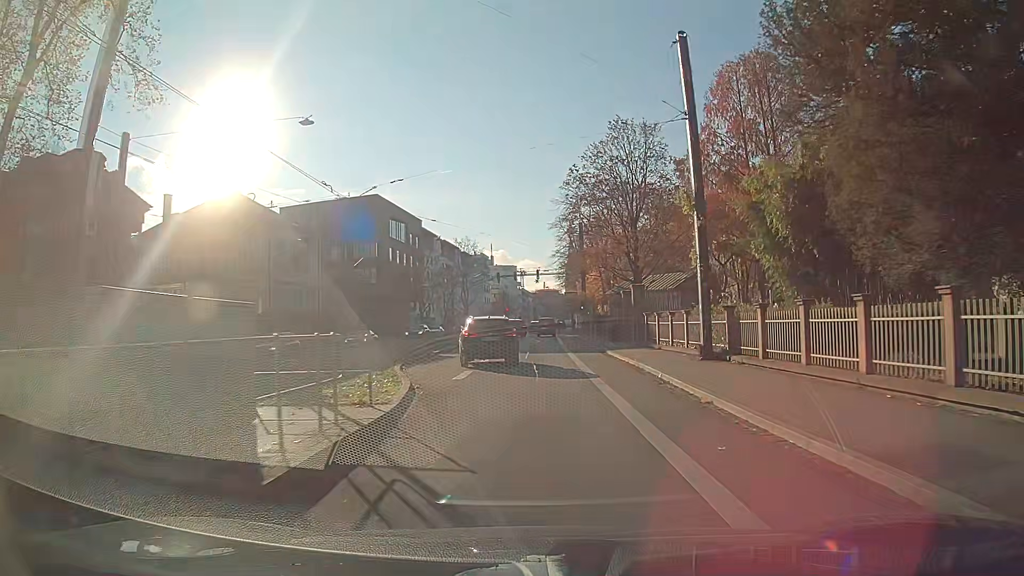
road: primary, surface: asphalt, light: Day
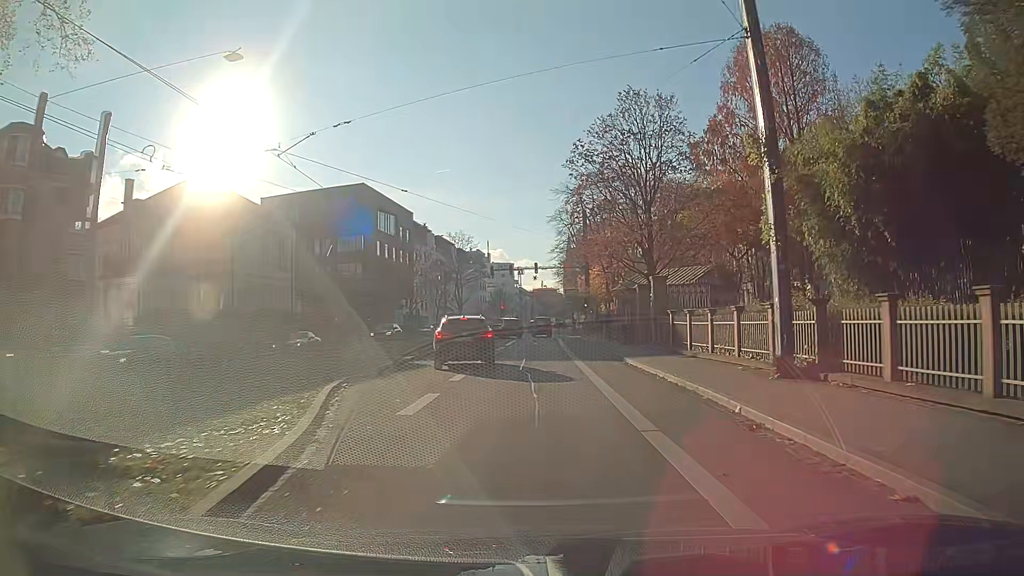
(0.0, +6.6) m; +1°
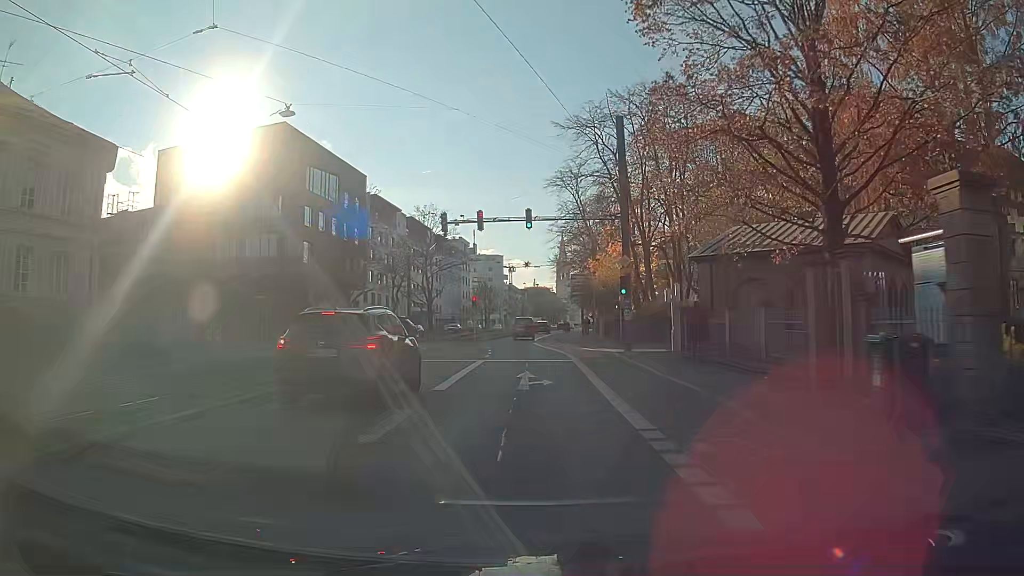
(+0.3, +26.6) m; +1°
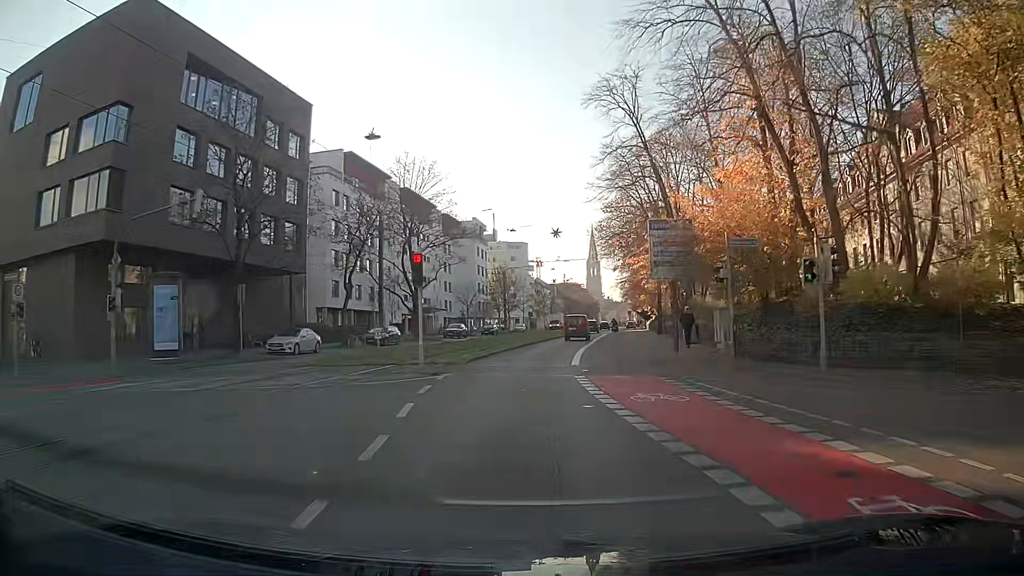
(-0.4, +28.4) m; -3°
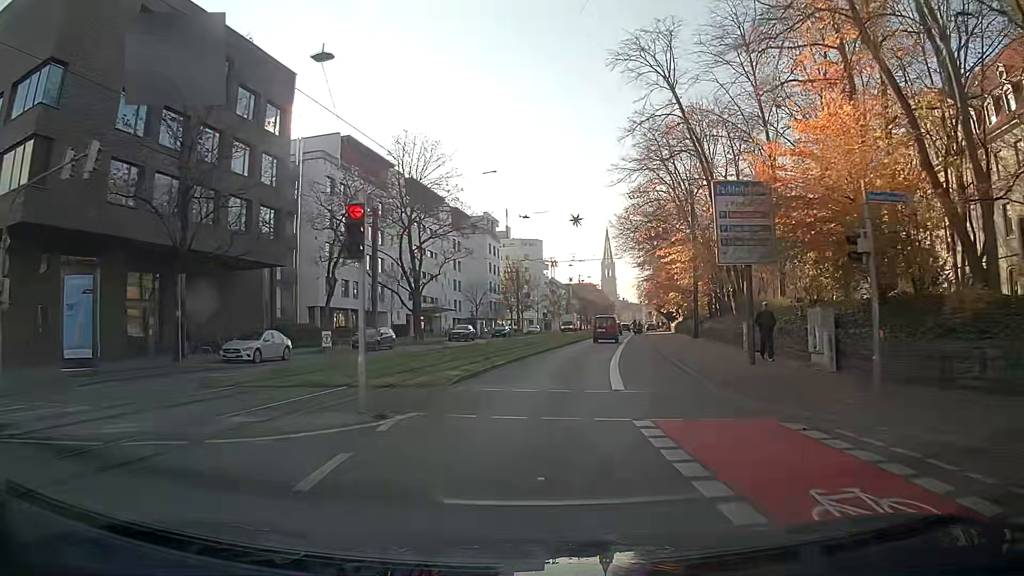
(0.0, +7.5) m; 0°
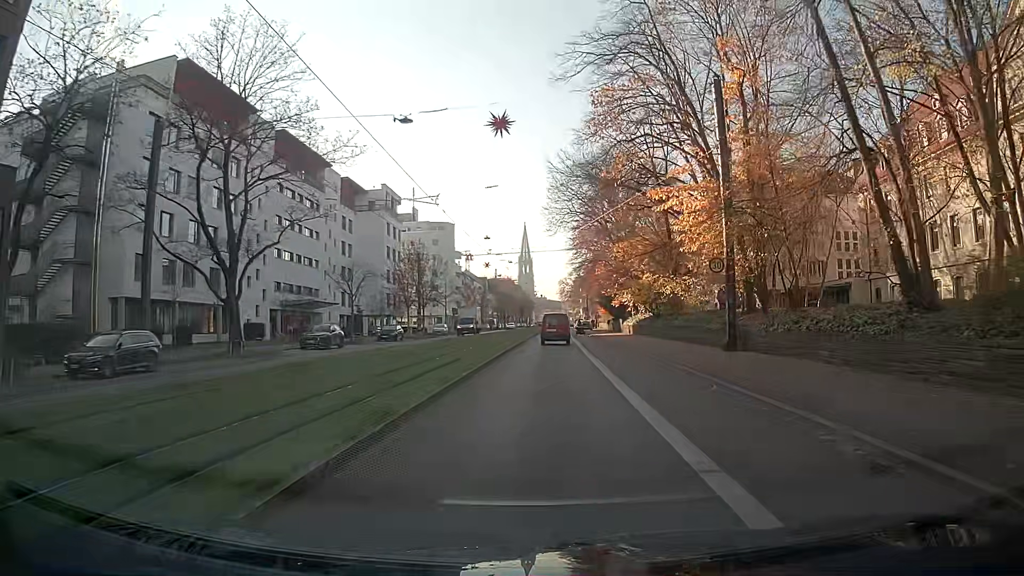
(+1.2, +22.8) m; +6°
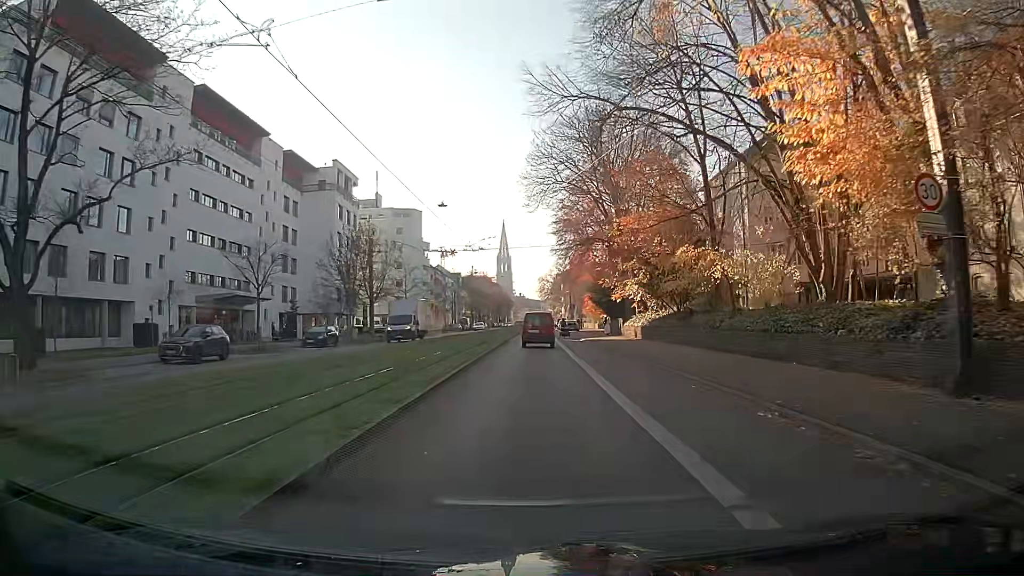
(+0.2, +14.8) m; +2°
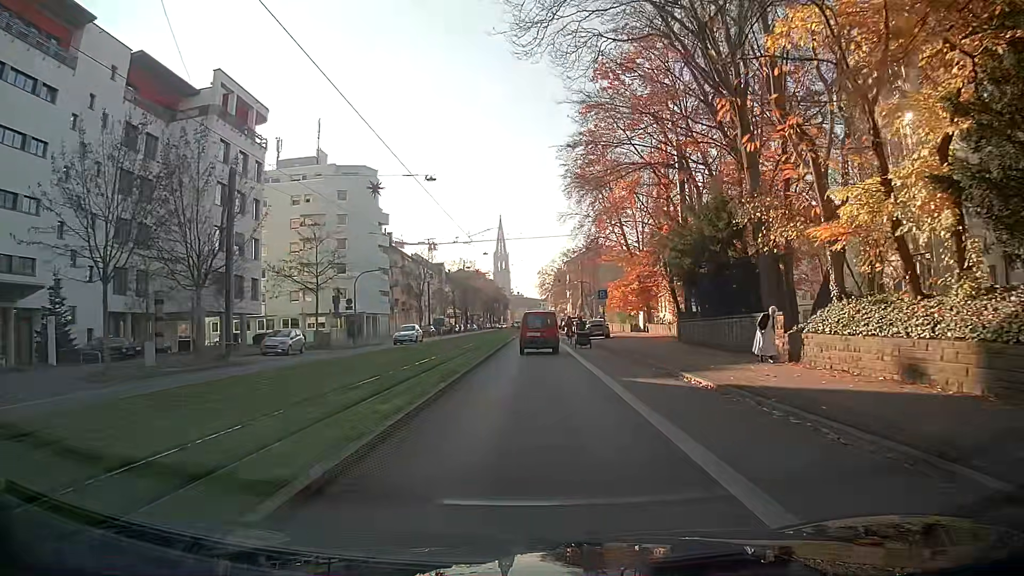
(0.0, +33.2) m; 0°
(0, +10) (0, +20) (0, +30) (0, +40) (0, +50) (0, +60) (0, +70) (0, +80) (0, +90) (0, +100) m
